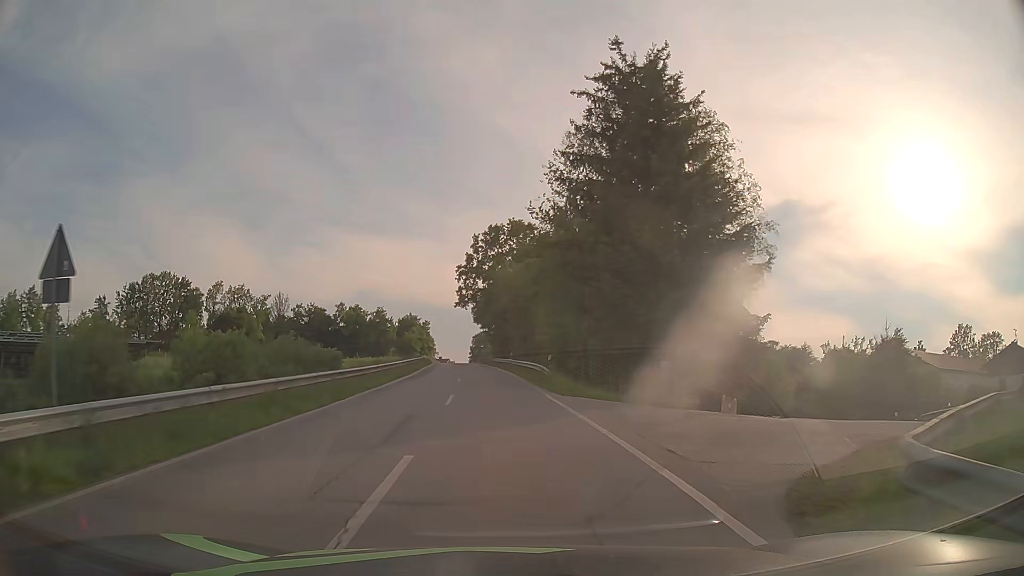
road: tertiary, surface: asphalt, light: Day
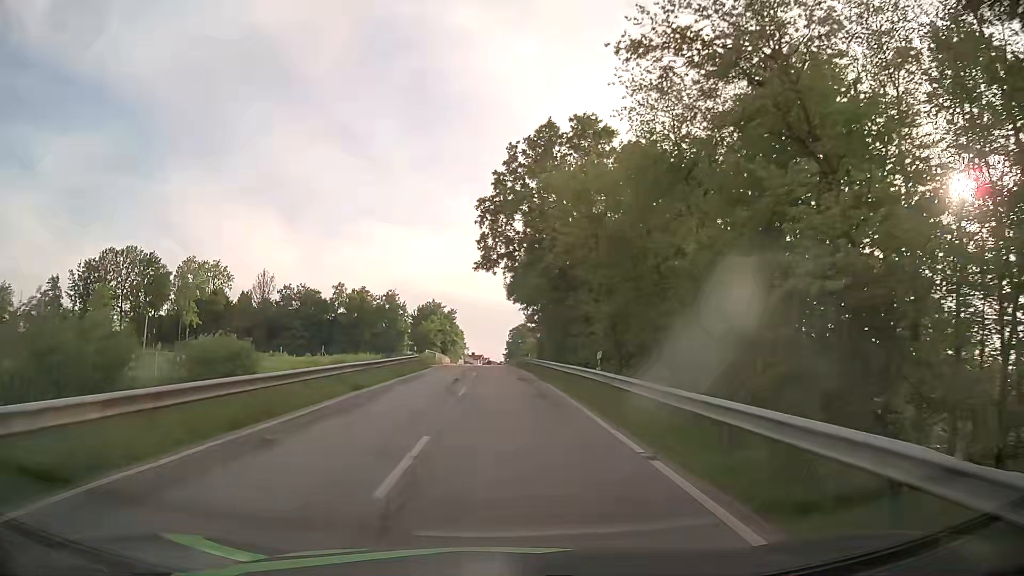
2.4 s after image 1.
(-1.2, +35.3) m; -3°
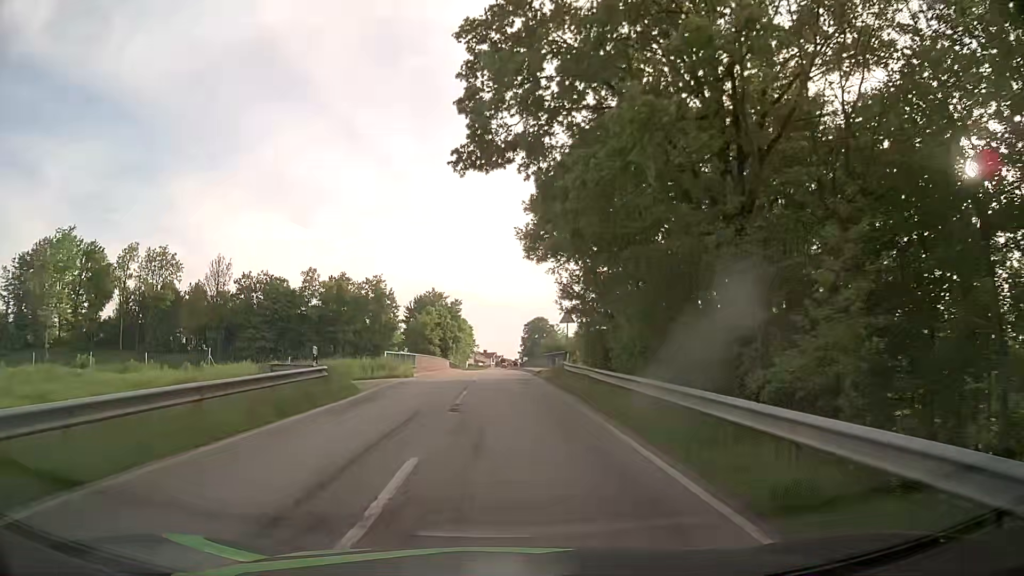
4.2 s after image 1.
(-0.3, +26.4) m; -1°
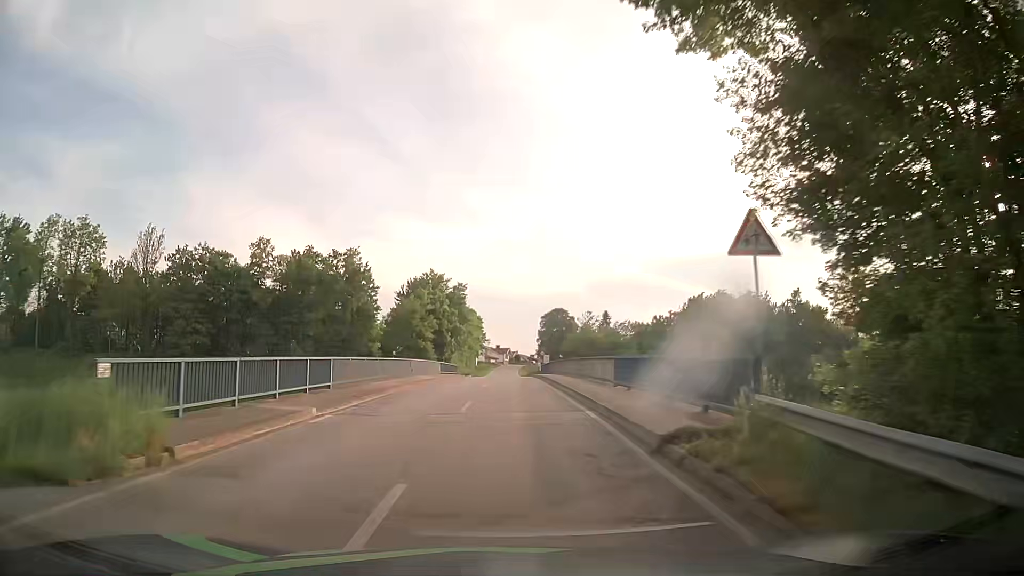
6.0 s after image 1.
(-0.2, +25.7) m; -1°
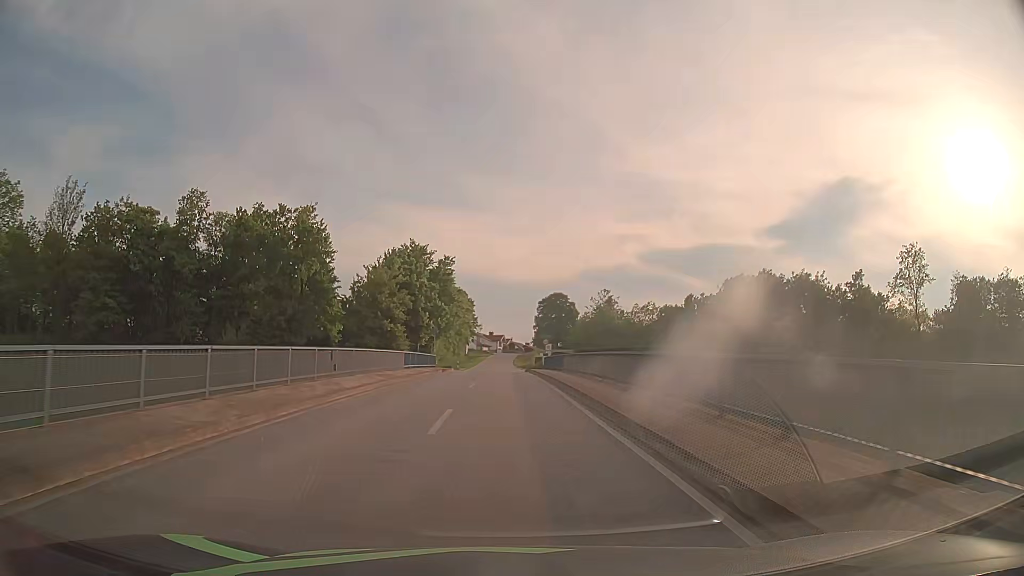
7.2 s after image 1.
(0.0, +16.9) m; +1°
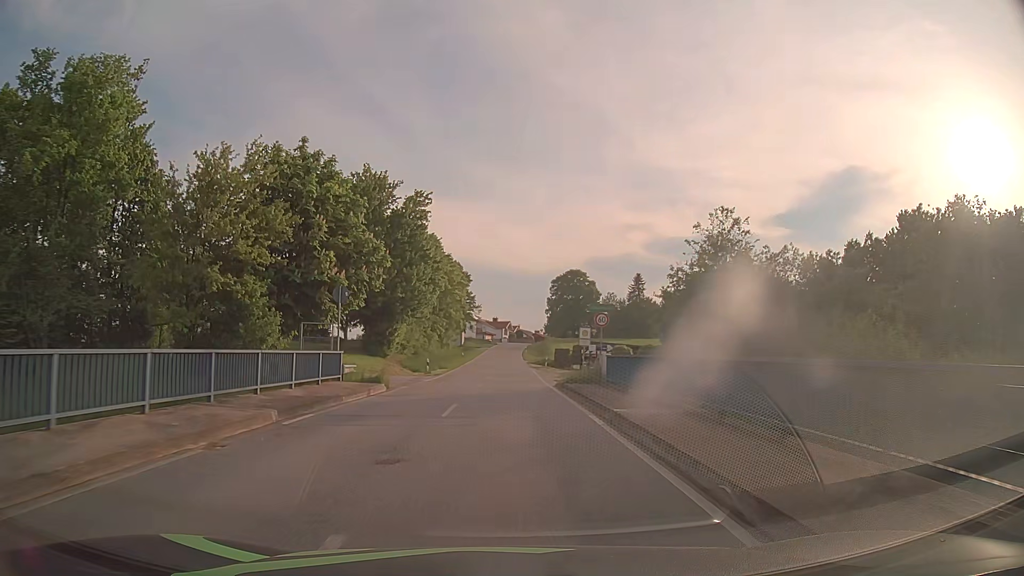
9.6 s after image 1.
(-0.1, +33.9) m; -1°
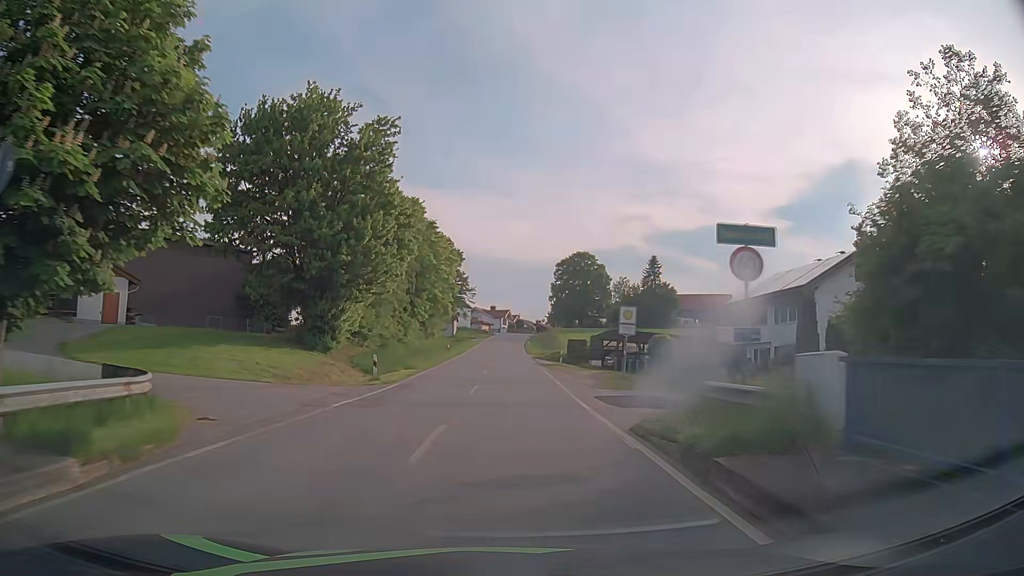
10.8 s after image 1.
(0.0, +17.4) m; 0°
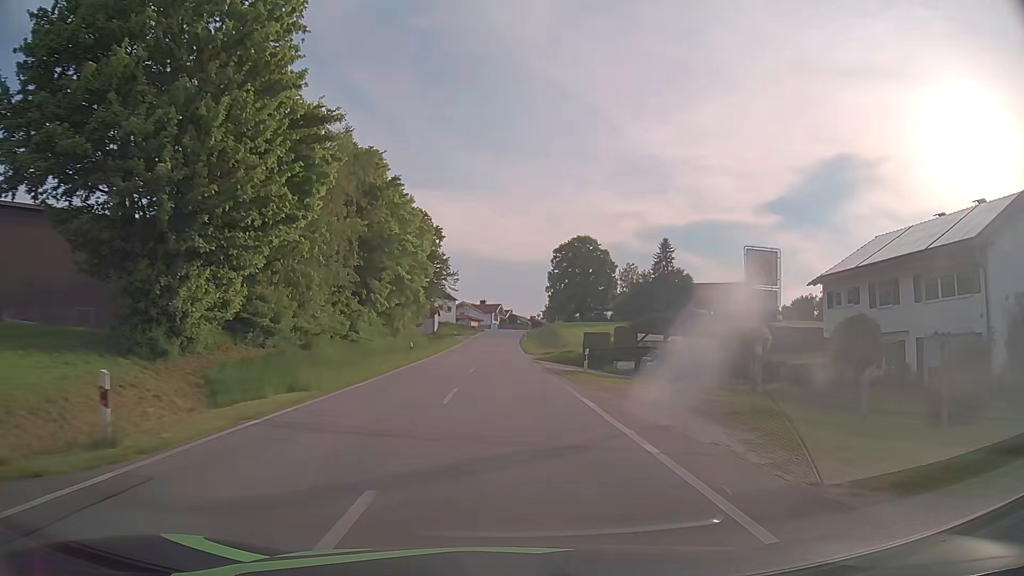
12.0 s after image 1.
(+0.2, +17.9) m; +1°
(0, +10) (0, +20) (0, +30) (0, +40) (0, +50) (0, +60) (0, +70) (0, +80) (0, +90) (+1, +100) m
